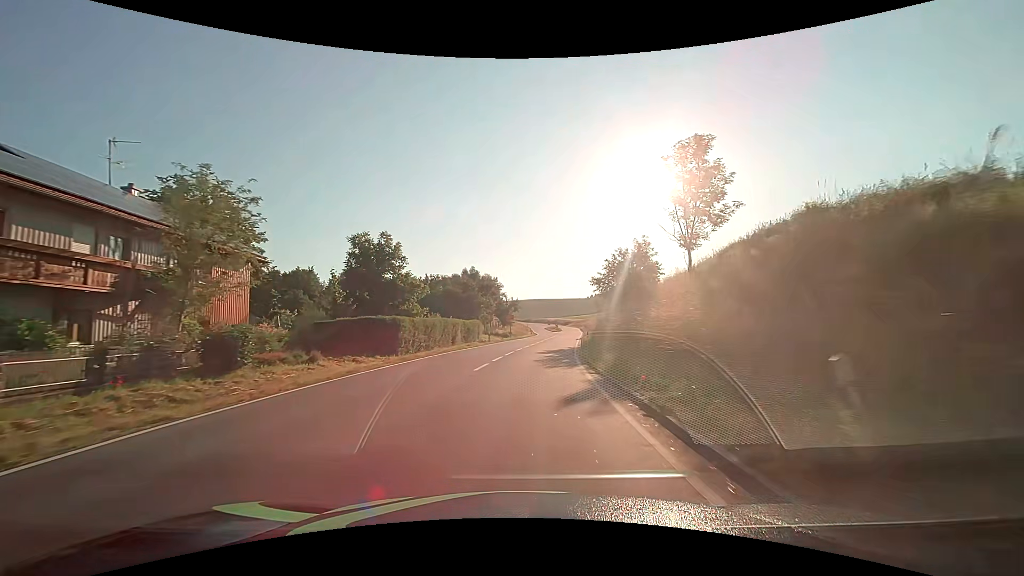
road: secondary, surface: asphalt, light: Day
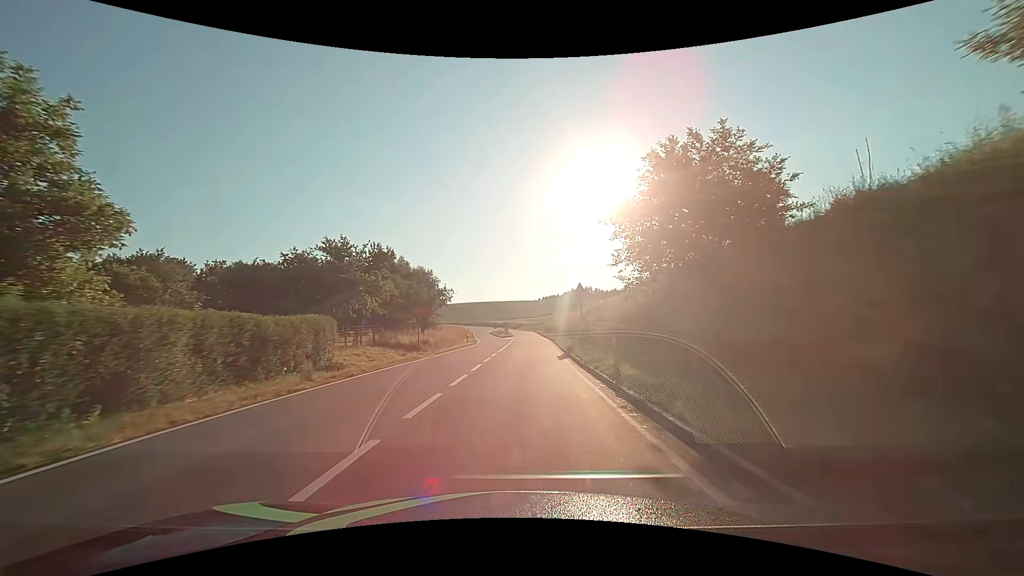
(+1.9, +30.4) m; +6°
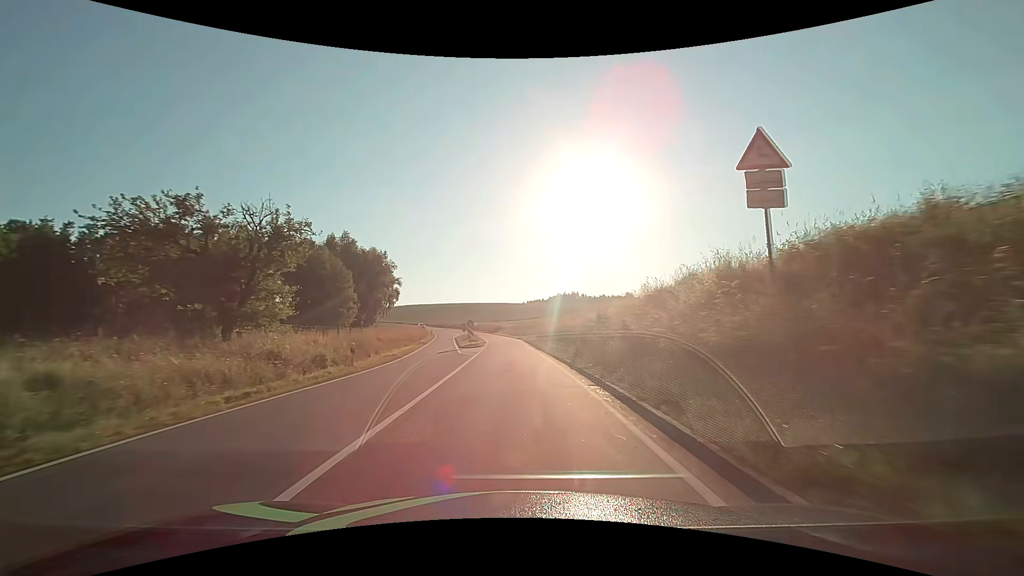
(+0.7, +32.5) m; +2°
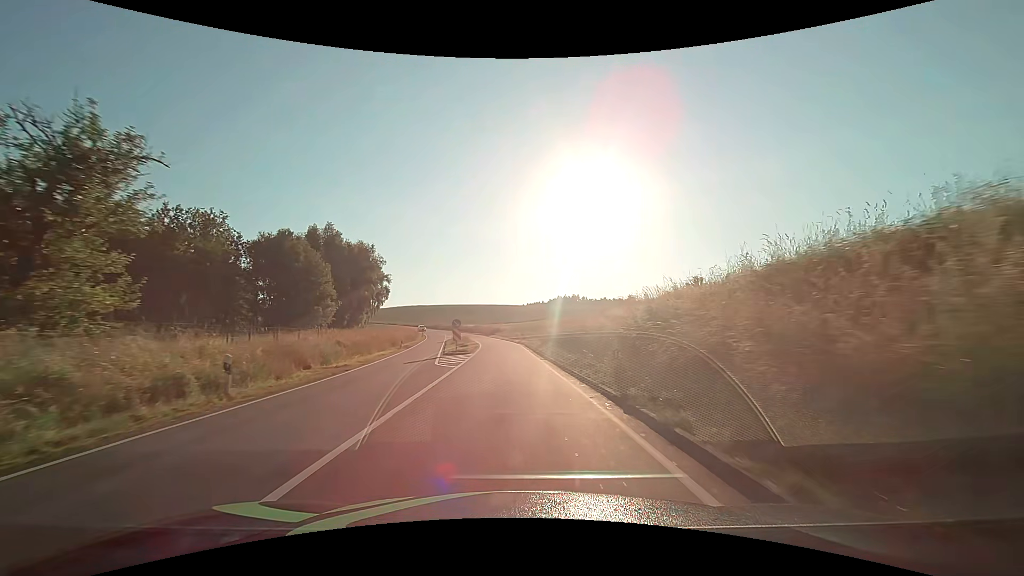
(0.0, +9.0) m; 0°
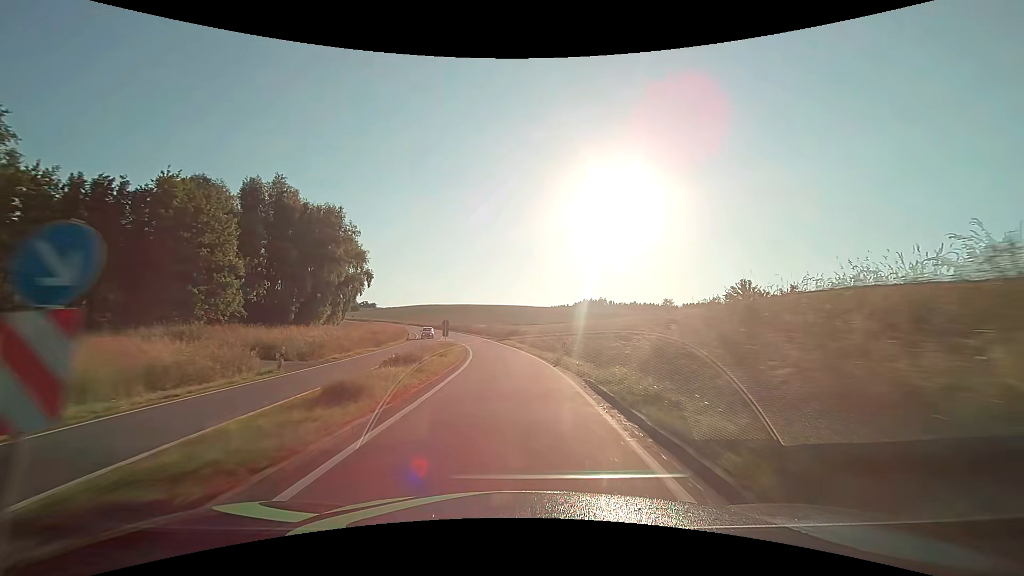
(-0.5, +28.8) m; -3°
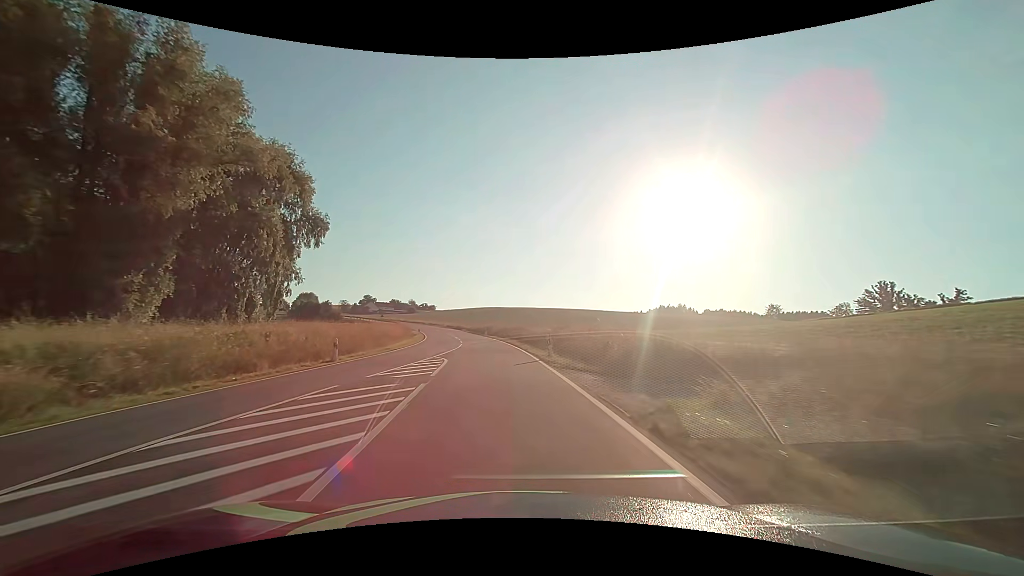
(-2.5, +42.5) m; -8°
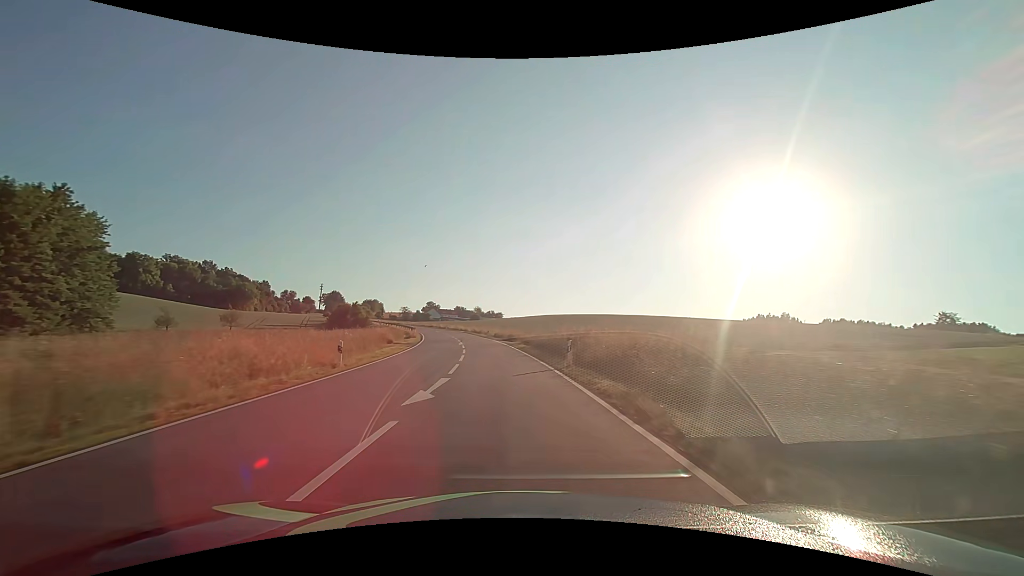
(-3.1, +46.5) m; -8°
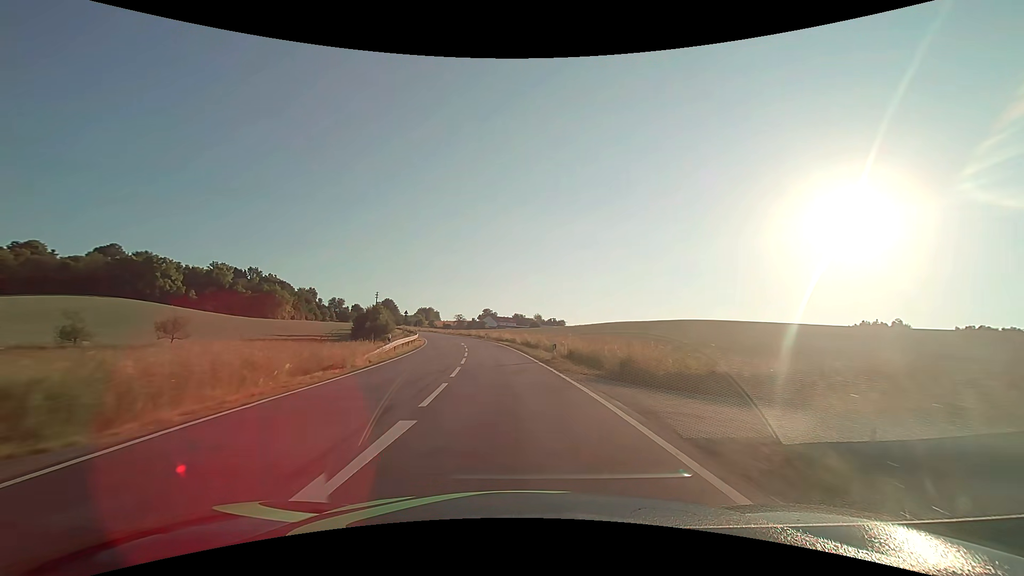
(-2.2, +37.0) m; -7°
(0, +10) (-1, +20) (-1, +30) (-2, +40) (-4, +50) (-6, +60) (-8, +69) (-10, +79) (-13, +89) (-15, +98) m
